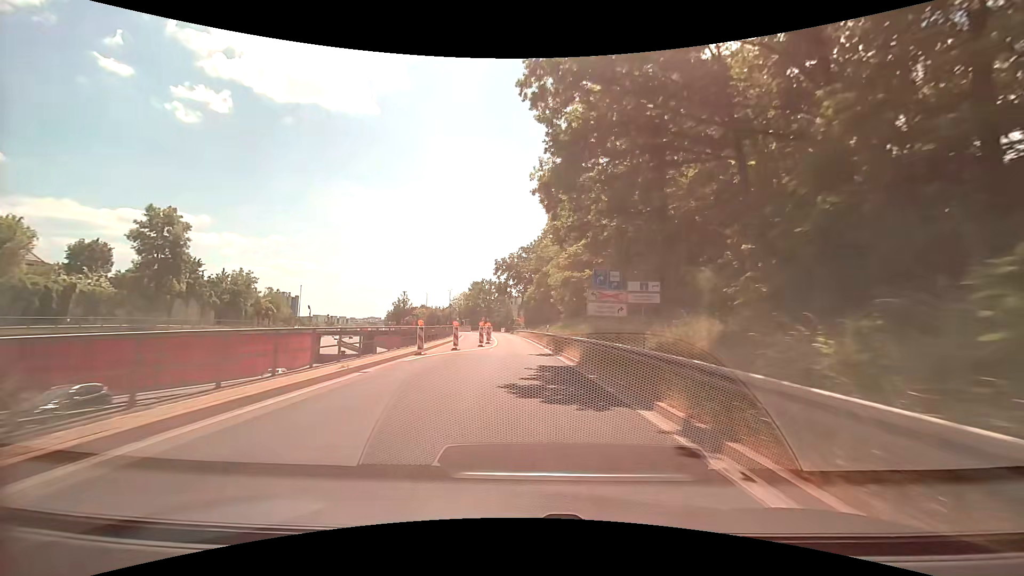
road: trunk_link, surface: asphalt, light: Day
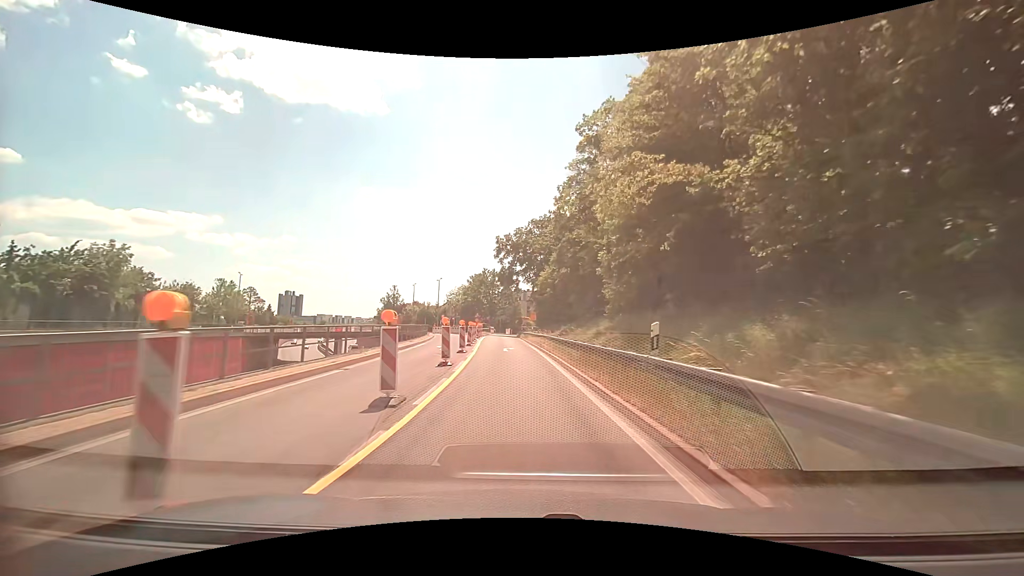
(-0.2, +28.9) m; -1°
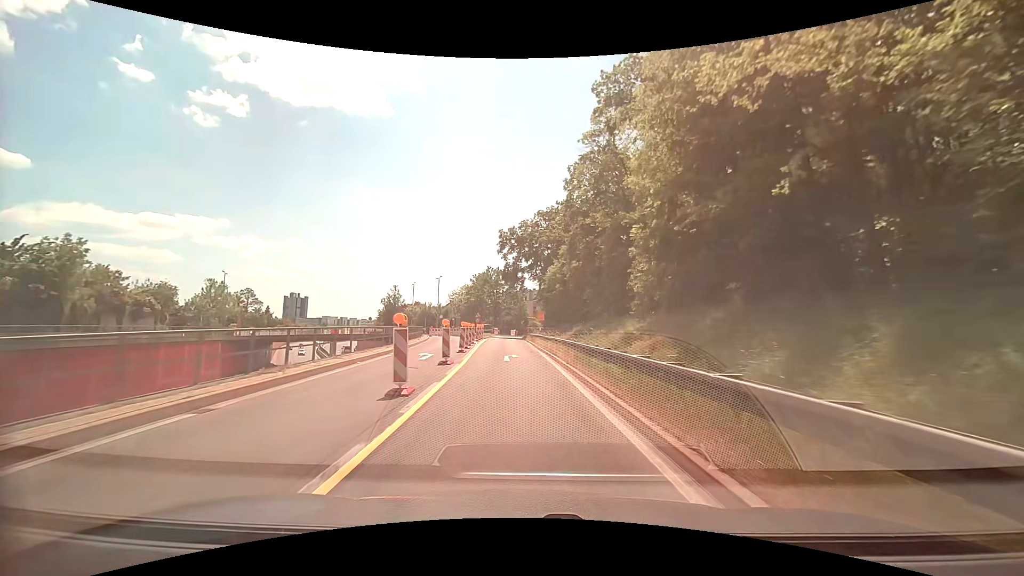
(0.0, +6.6) m; -1°
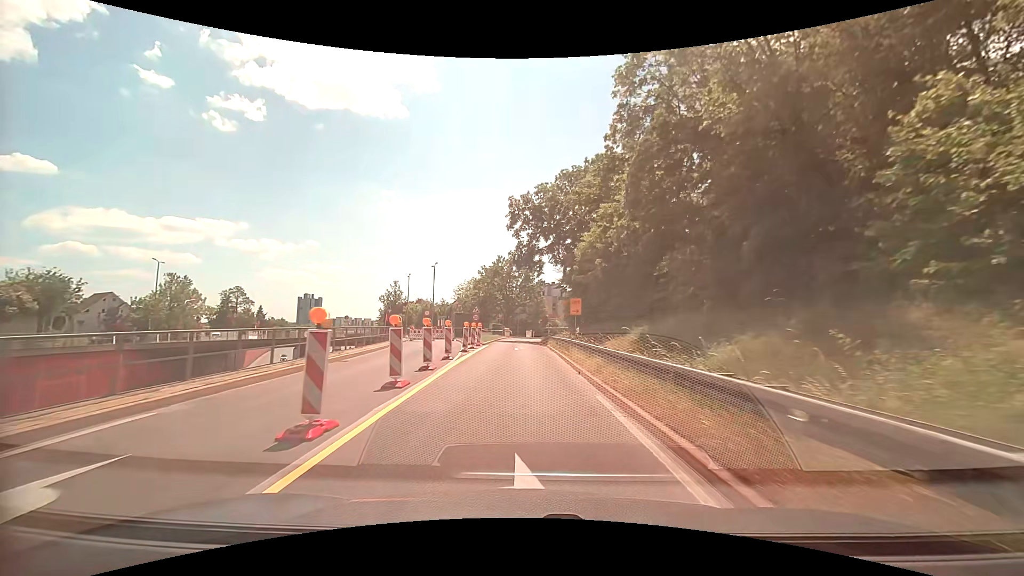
(-0.2, +19.4) m; -1°
(0, +10) (0, +20) (0, +30) (-1, +40) (-1, +50) (-1, +60) (0, +70) (+4, +79) (+12, +85) (+21, +89) m
